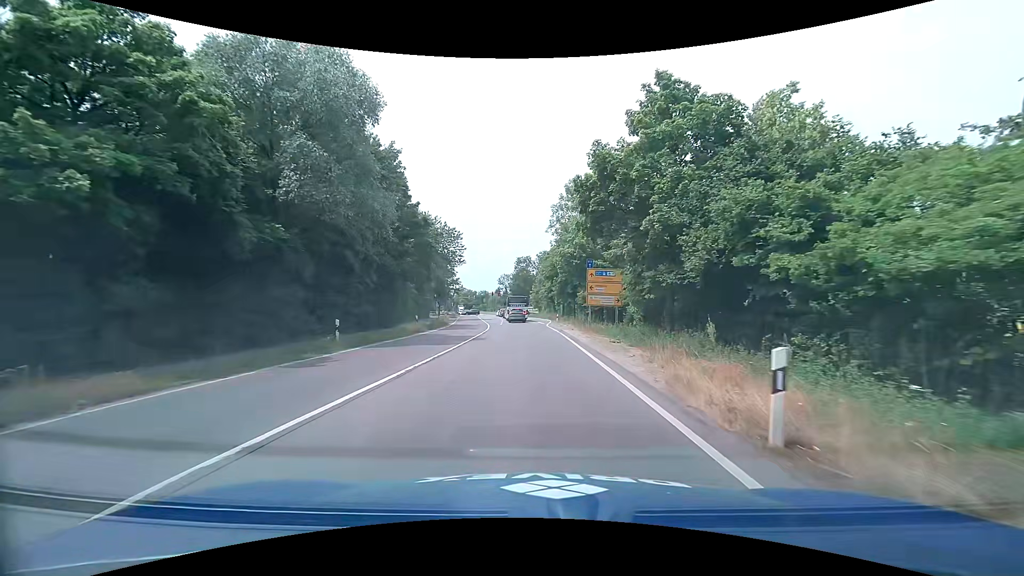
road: trunk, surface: asphalt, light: Day
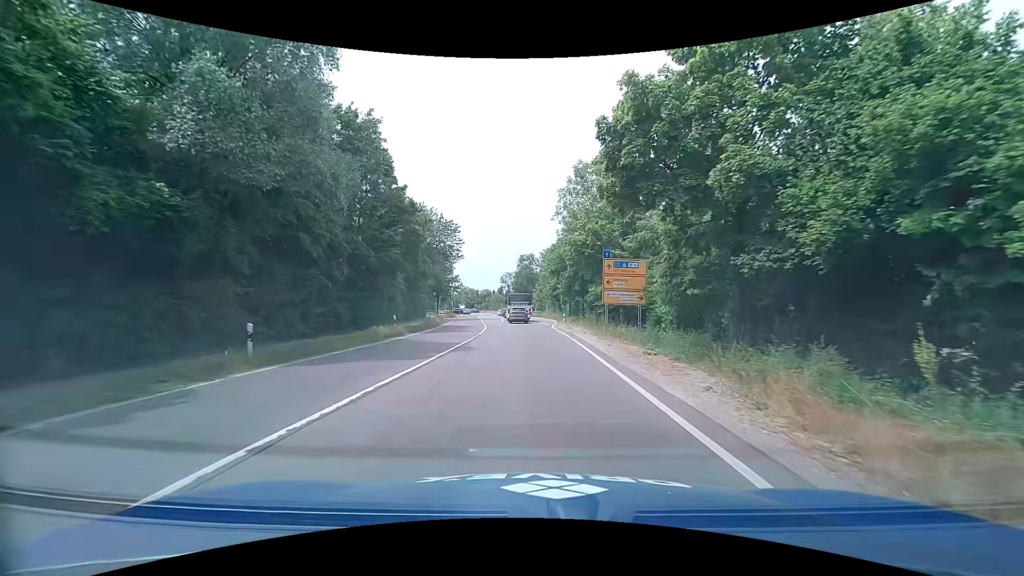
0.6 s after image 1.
(0.0, +6.1) m; 0°
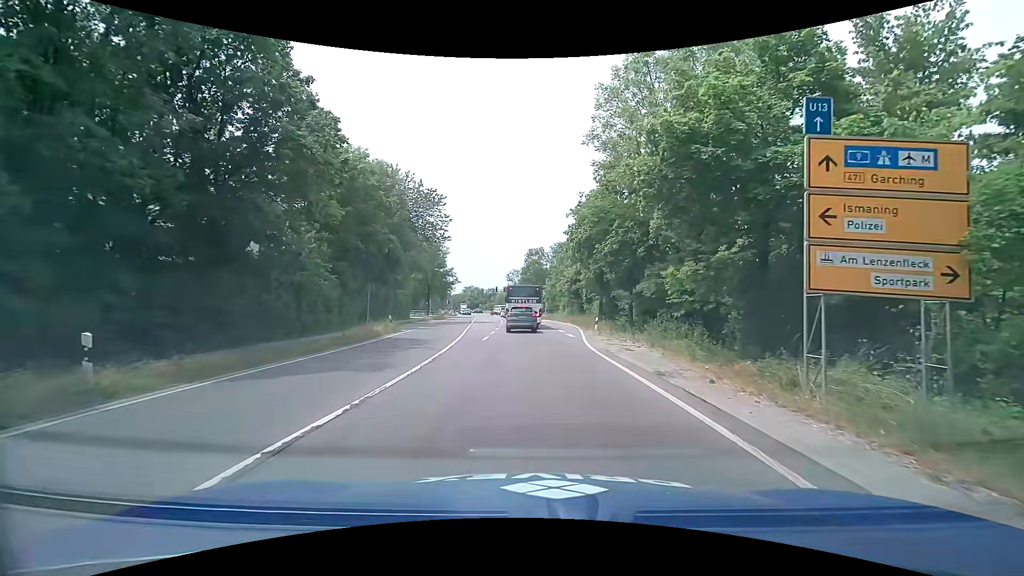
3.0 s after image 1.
(-0.3, +19.5) m; -2°
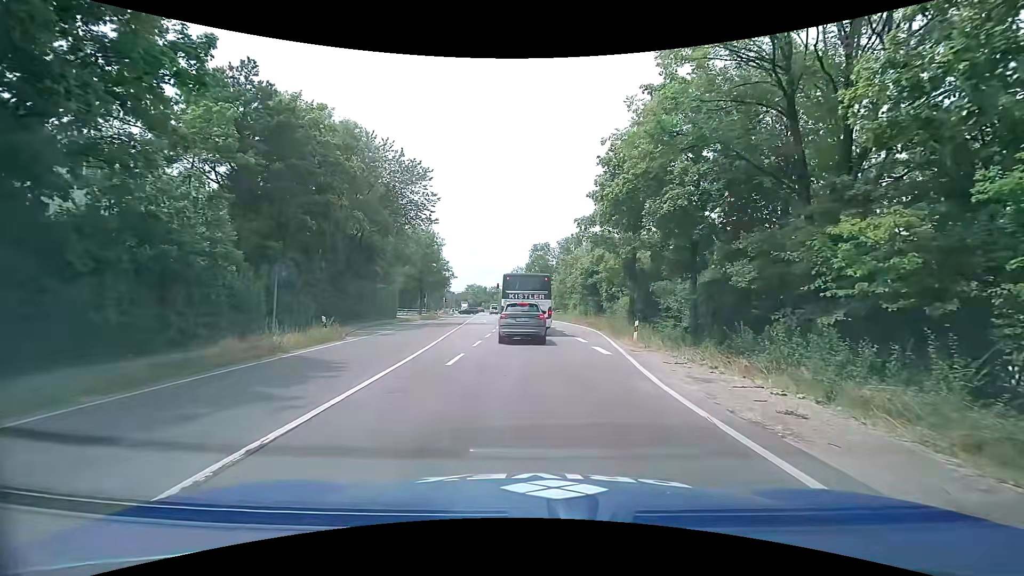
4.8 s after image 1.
(+0.1, +10.3) m; +1°
